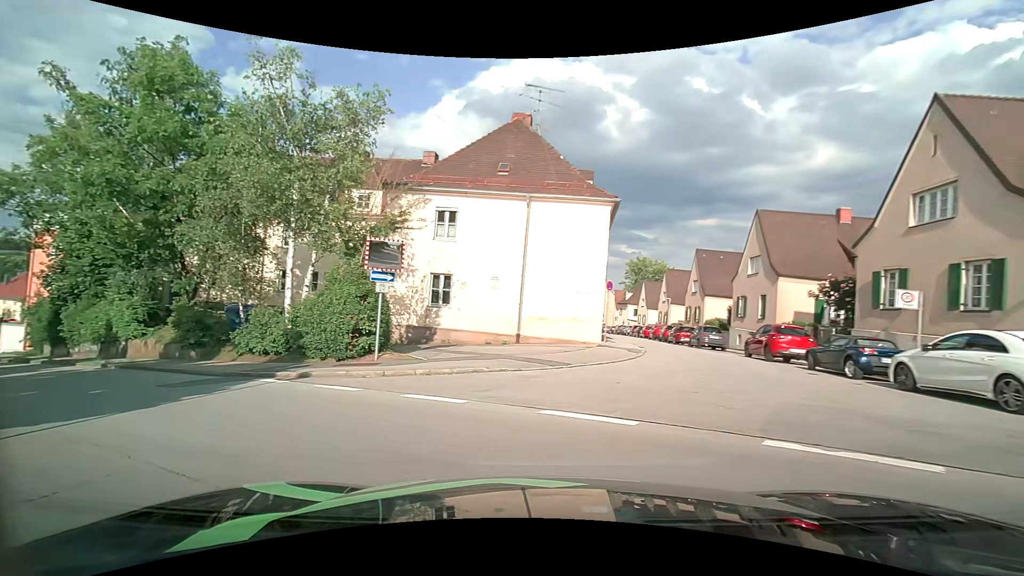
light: Day
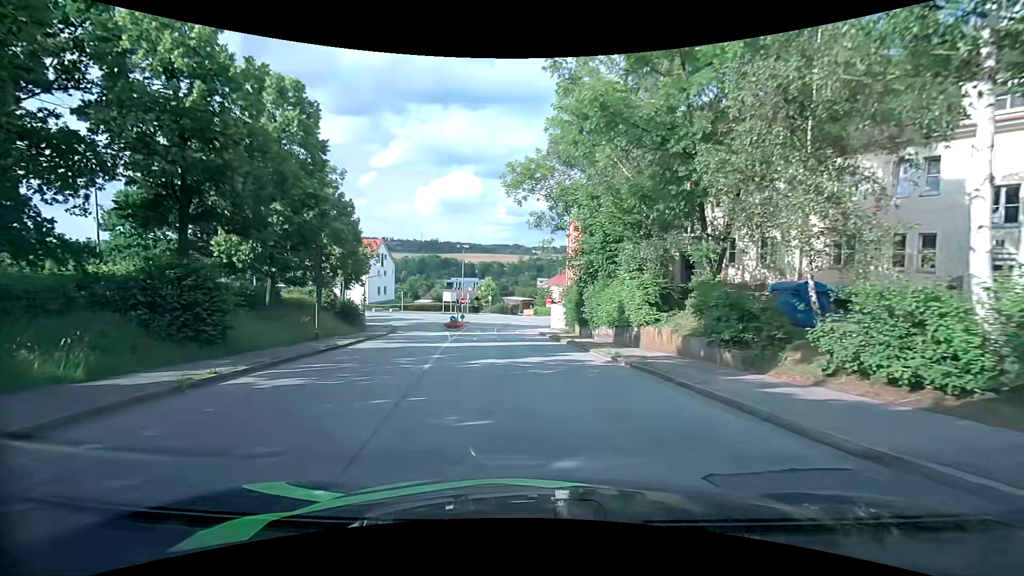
(-5.0, +9.1) m; -52°
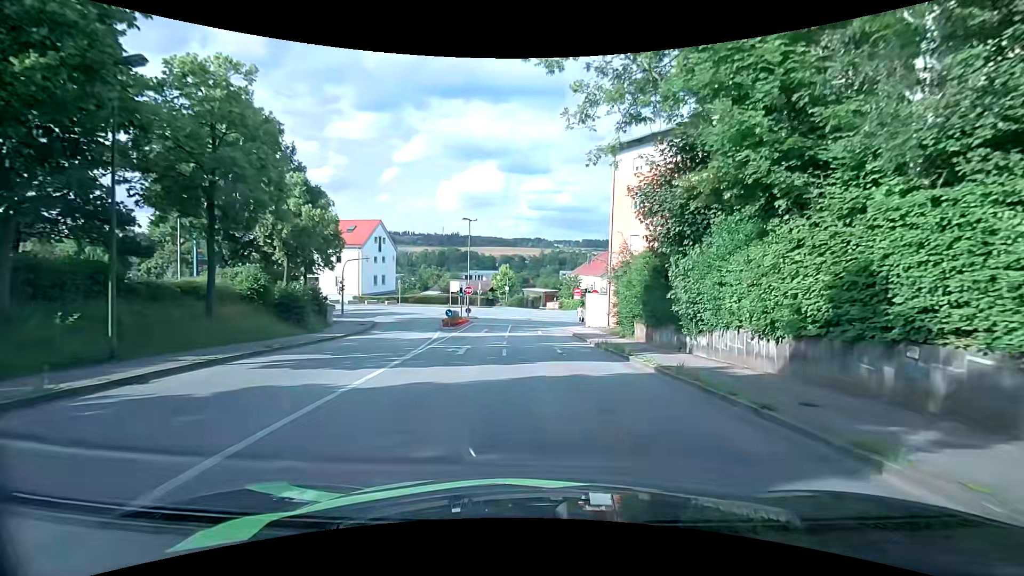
(-0.6, +15.4) m; -2°
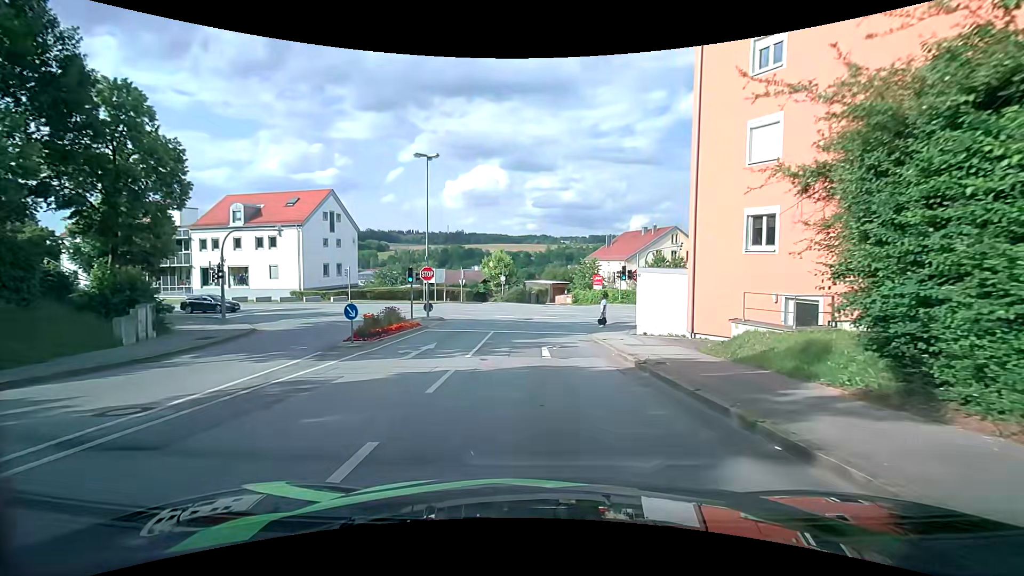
(+0.1, +20.1) m; -1°
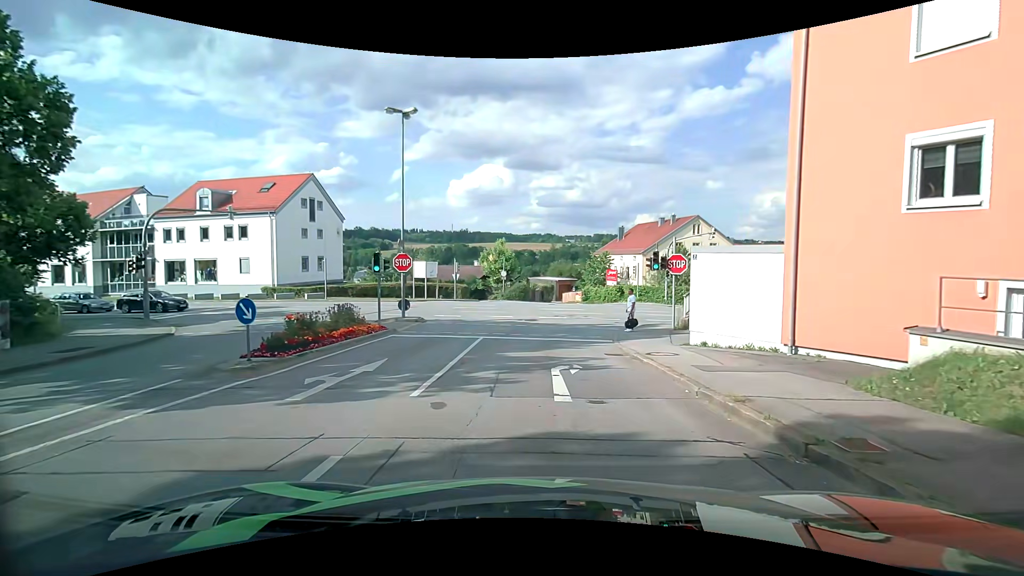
(0.0, +6.6) m; 0°
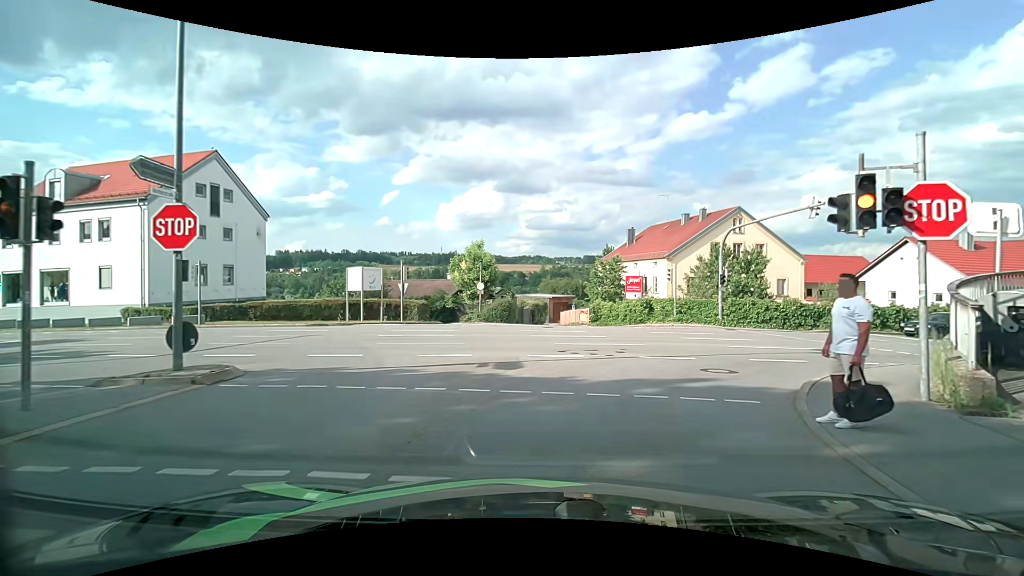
(0.0, +15.0) m; +1°
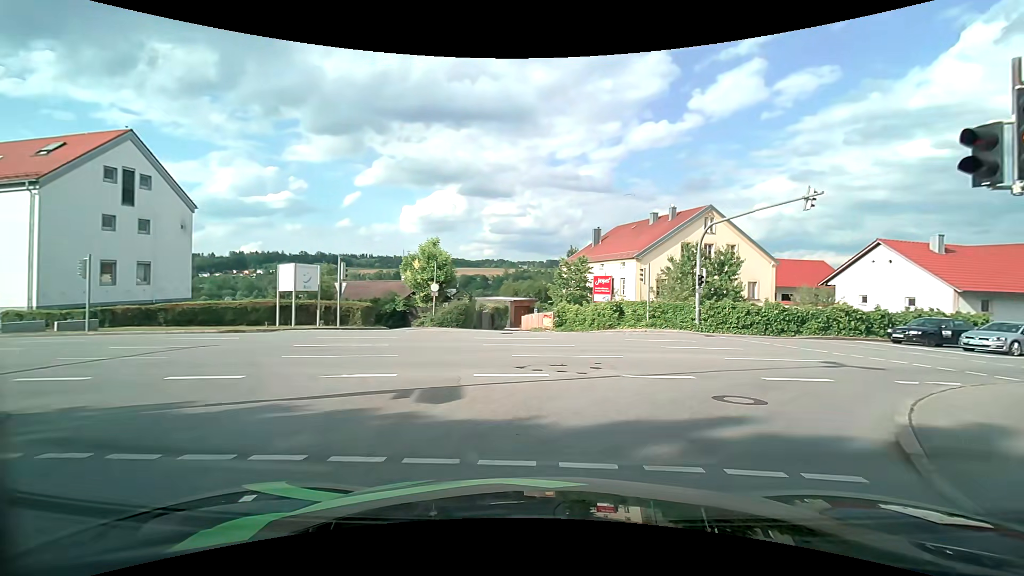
(+0.1, +3.6) m; +3°
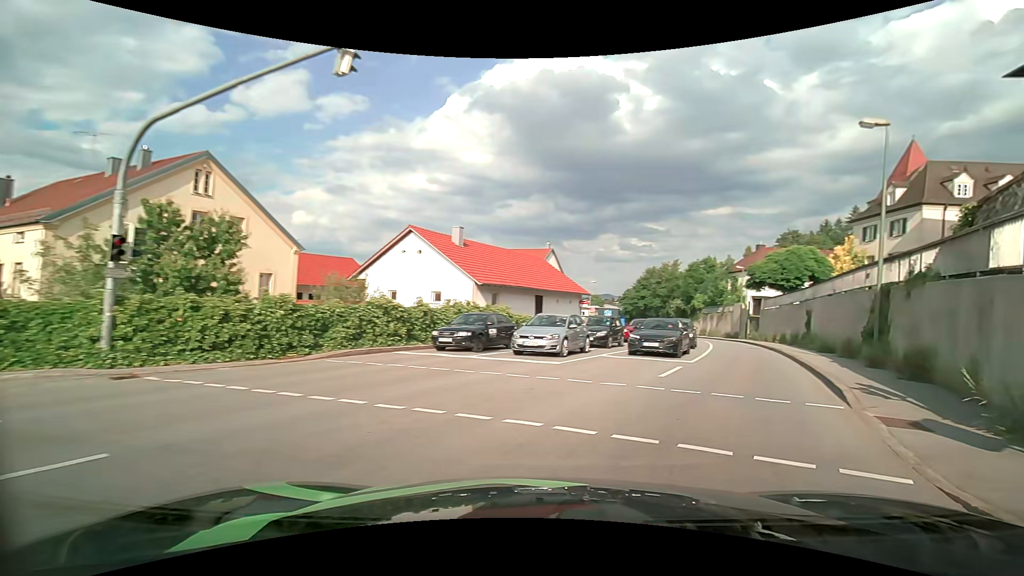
(+4.8, +12.5) m; +49°
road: tertiary
